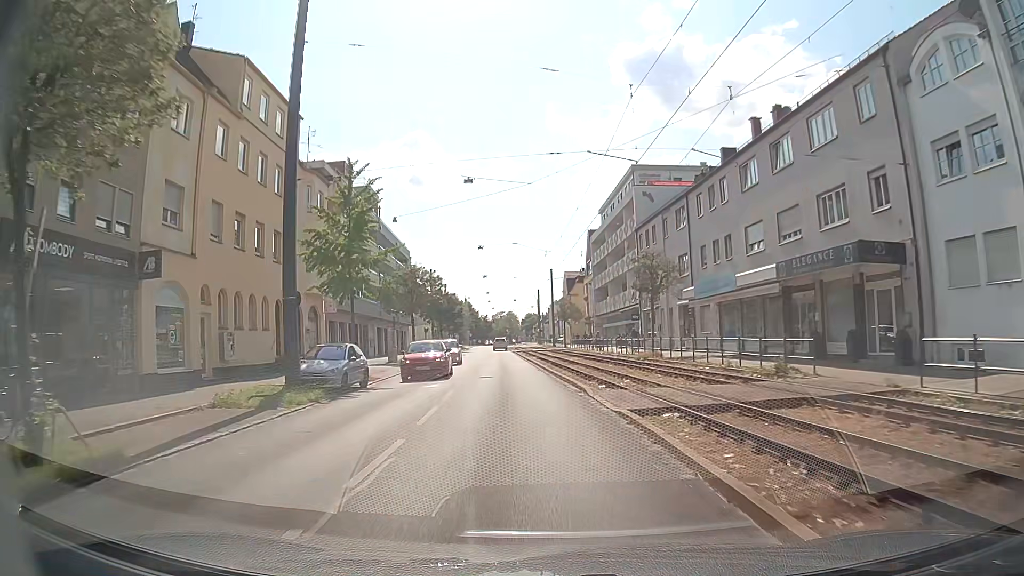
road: tertiary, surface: asphalt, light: Day
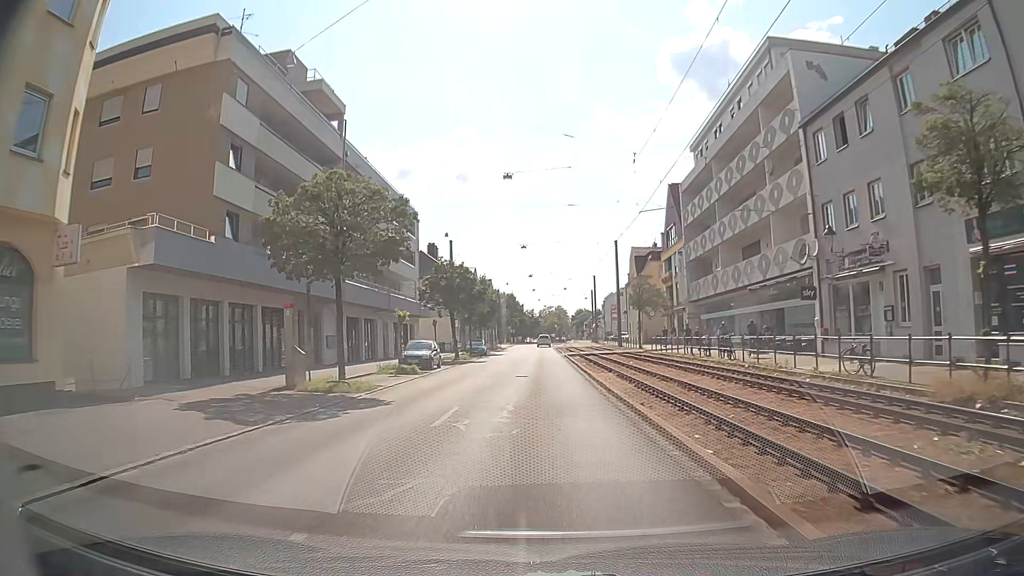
(-1.3, +27.2) m; -4°
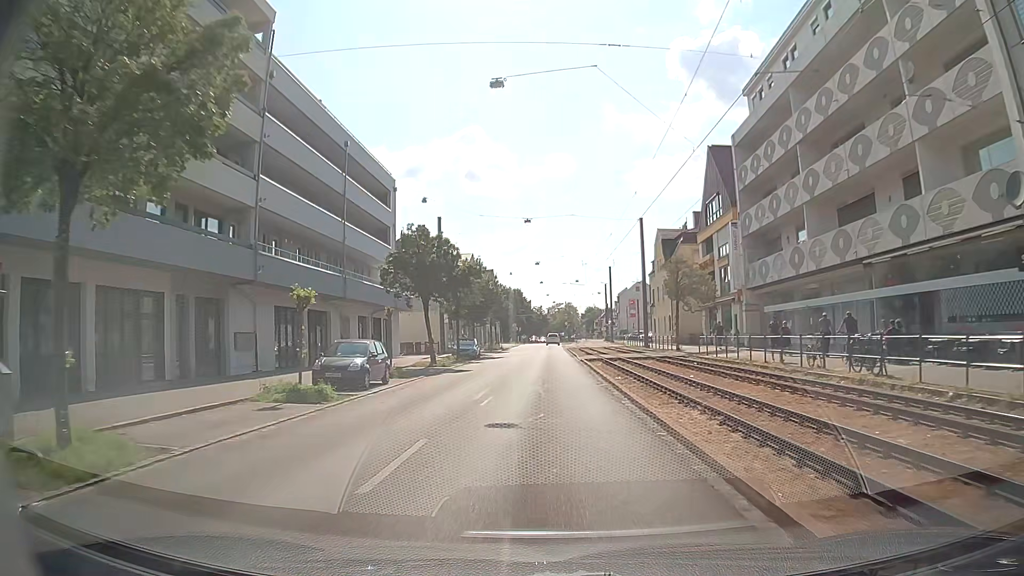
(-0.1, +13.6) m; -1°
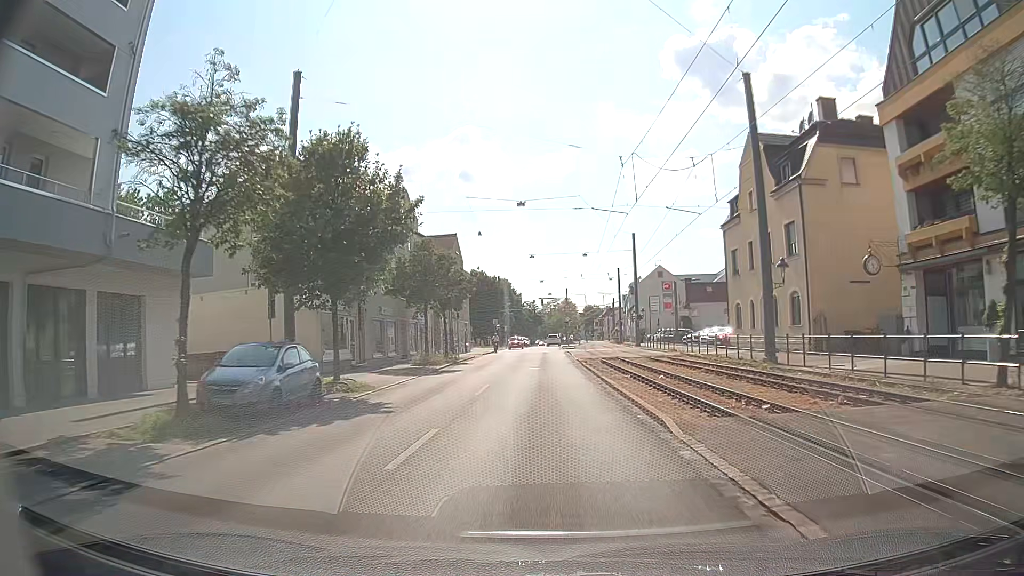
(0.0, +34.9) m; 0°
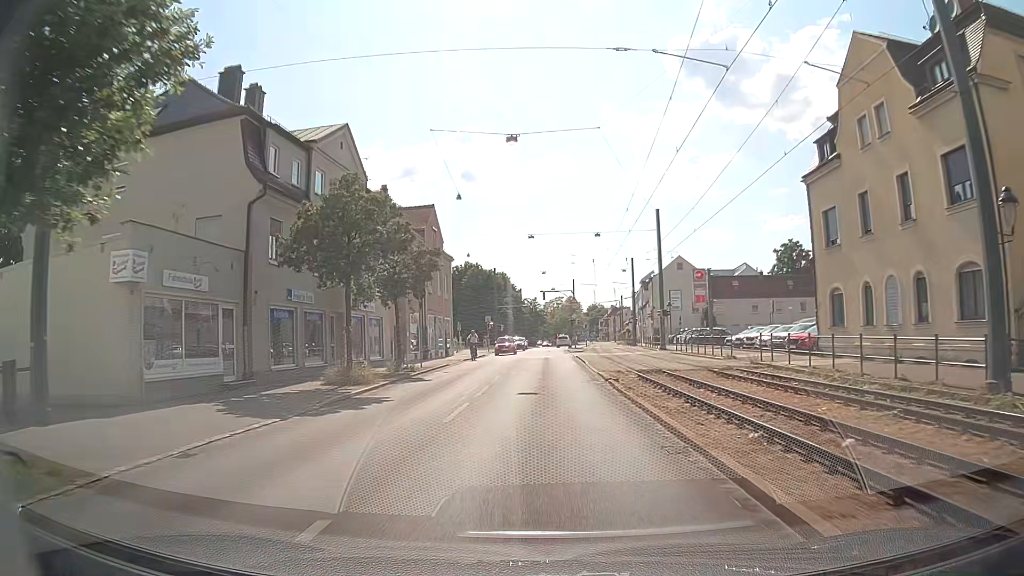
(0.0, +14.1) m; 0°
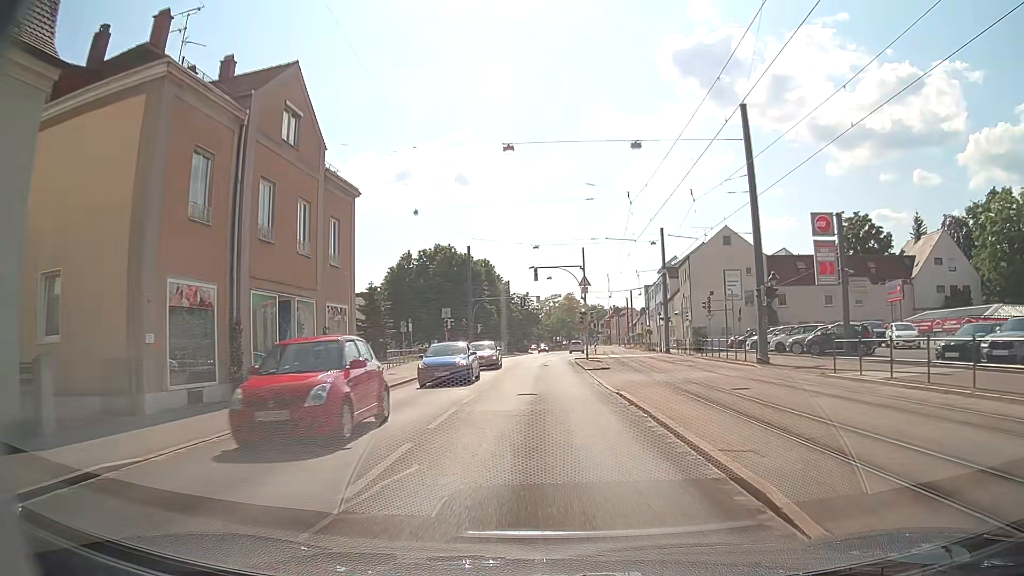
(+0.1, +27.6) m; 0°
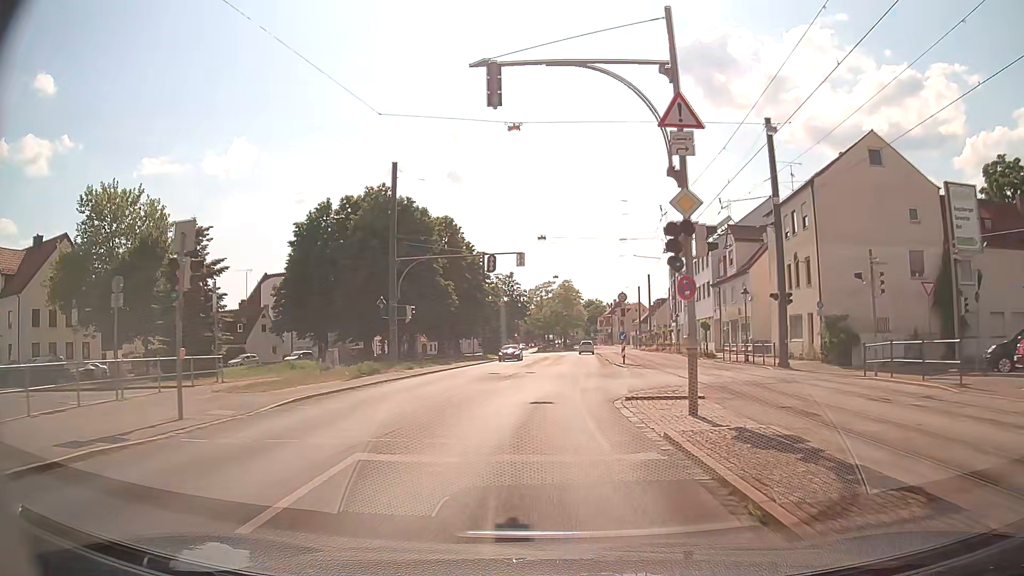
(+0.2, +33.5) m; +1°
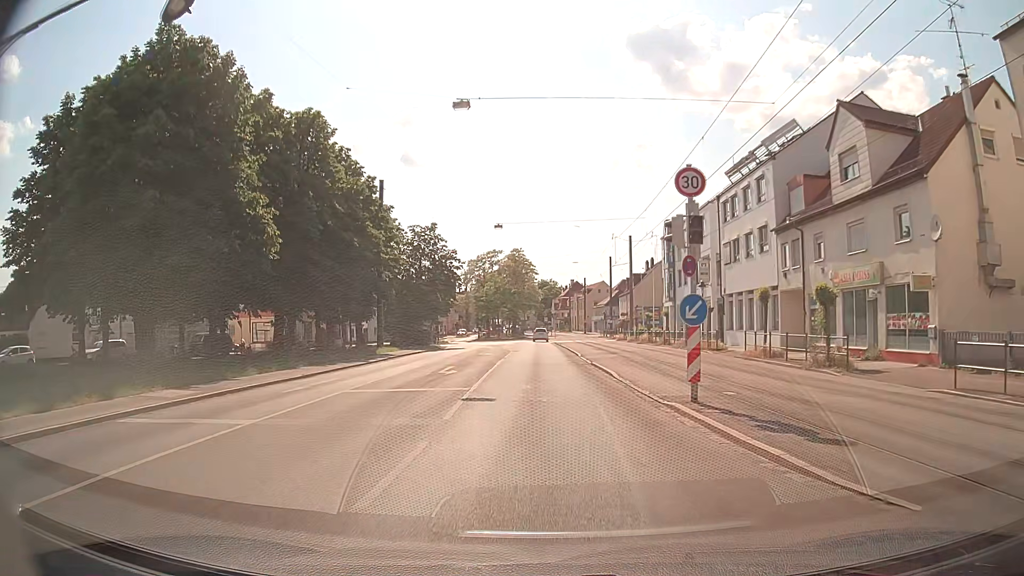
(+1.0, +29.4) m; +4°
(0, +10) (0, +20) (0, +30) (0, +40) (-1, +50) (-1, +60) (-1, +70) (-1, +80) (-1, +90) (-2, +100) m
